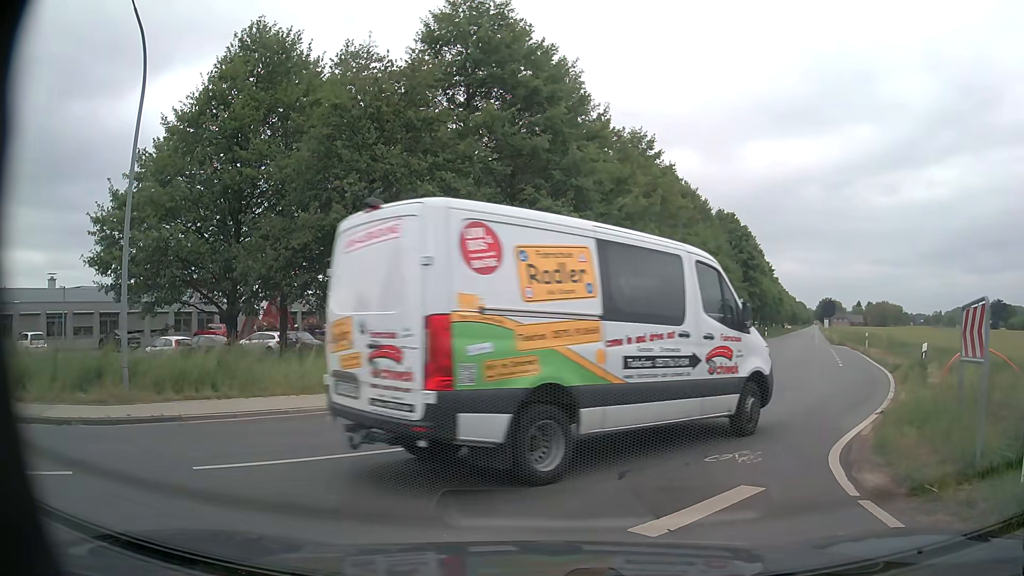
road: unclassified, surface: asphalt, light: Day
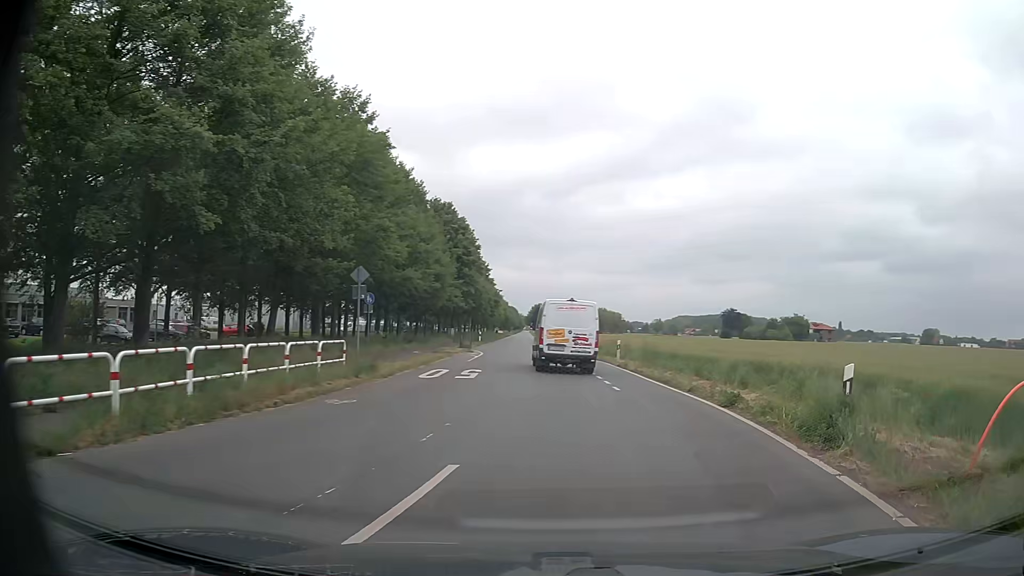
(+0.9, +9.6) m; +21°
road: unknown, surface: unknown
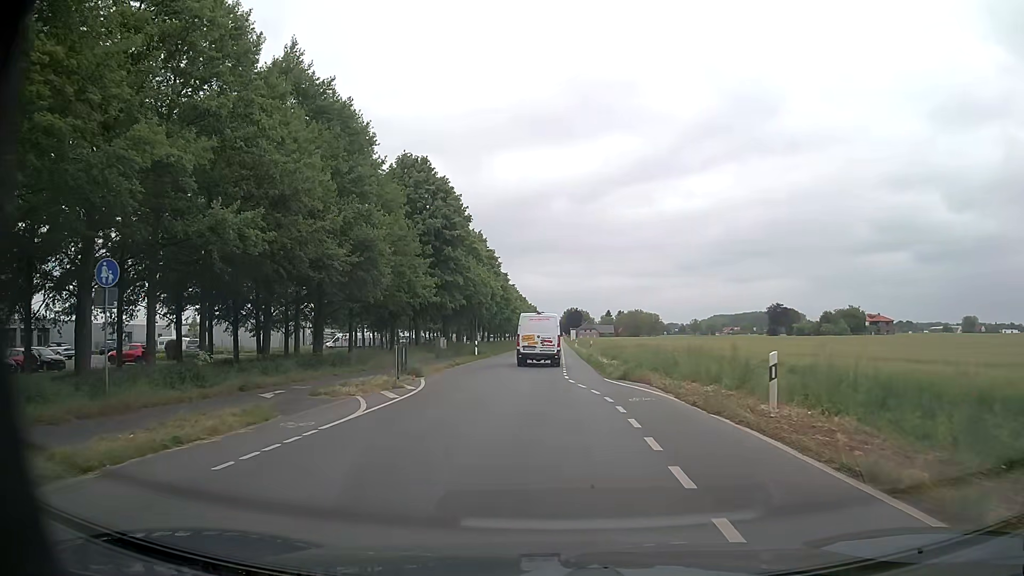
(+0.4, +23.8) m; -3°
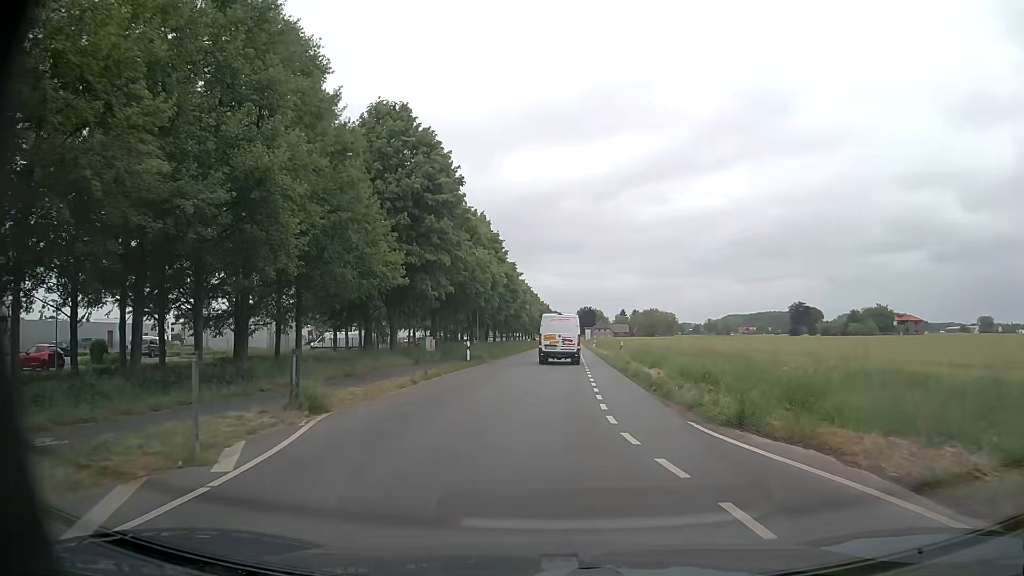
(-0.2, +12.3) m; -1°
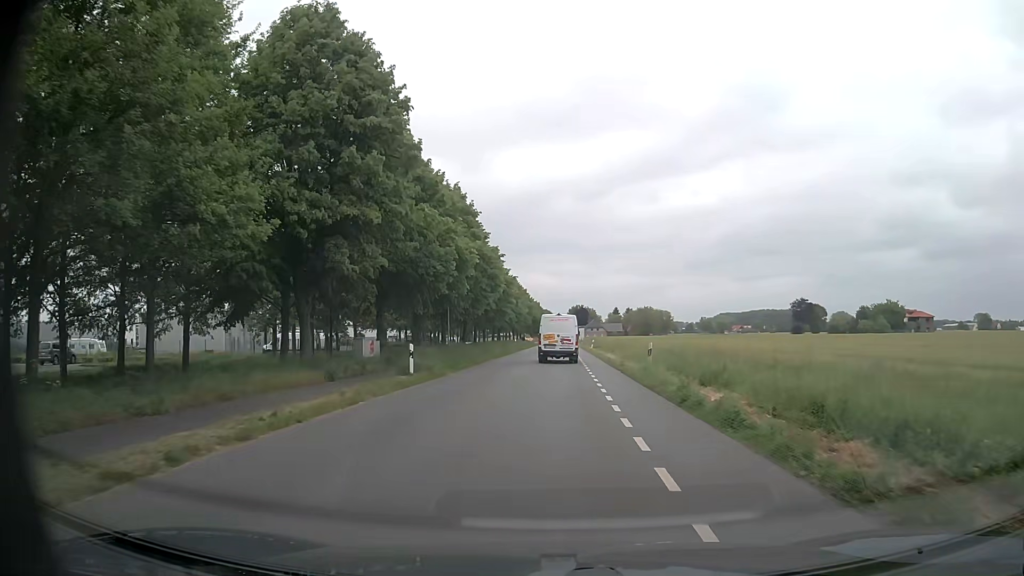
(0.0, +13.3) m; +1°
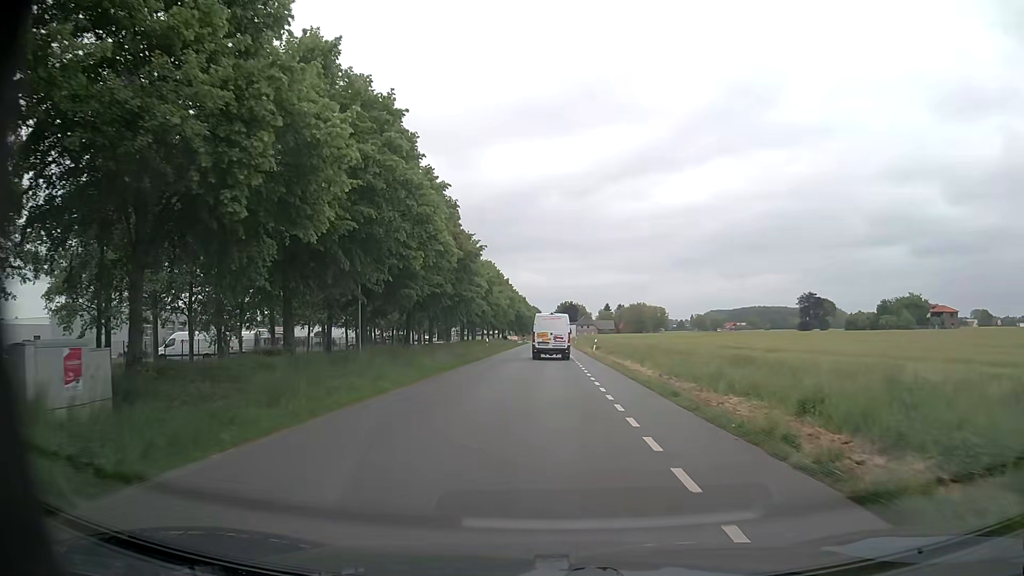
(+0.2, +21.2) m; +1°
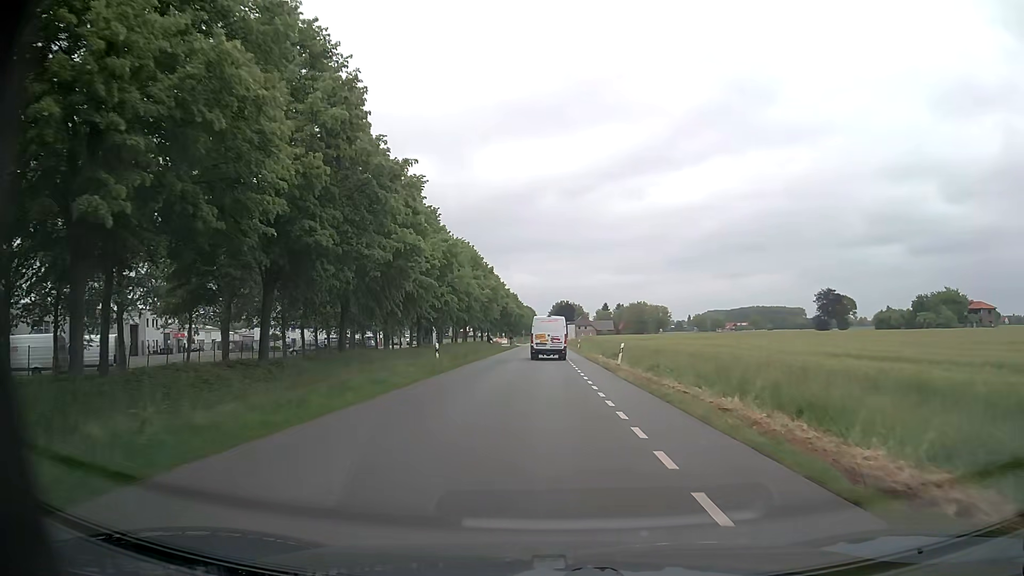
(0.0, +22.1) m; 0°
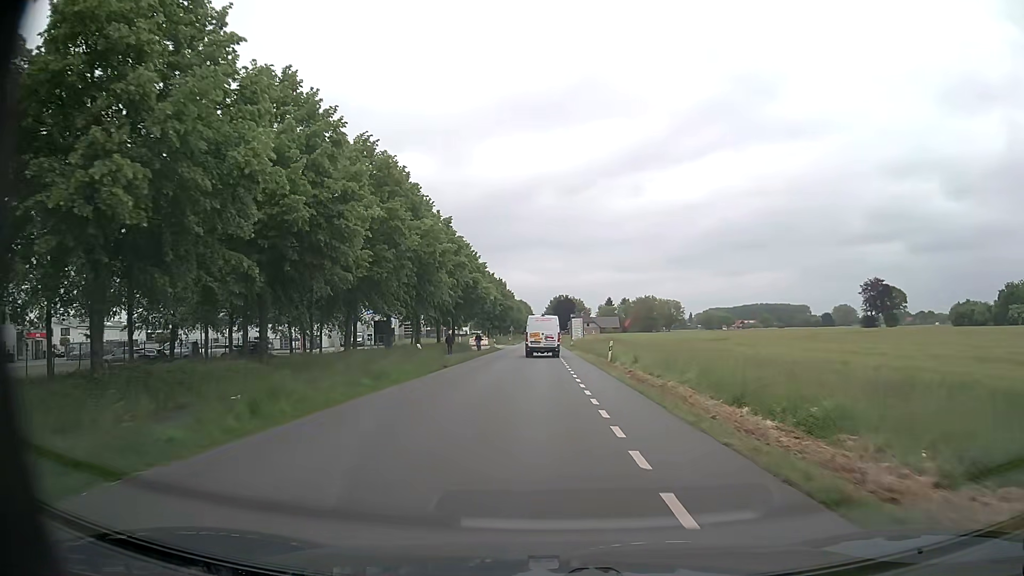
(+0.1, +37.9) m; 0°
(0, +10) (0, +20) (0, +30) (0, +40) (0, +50) (0, +60) (0, +70) (0, +80) (-2, +90) (-11, +94) m
